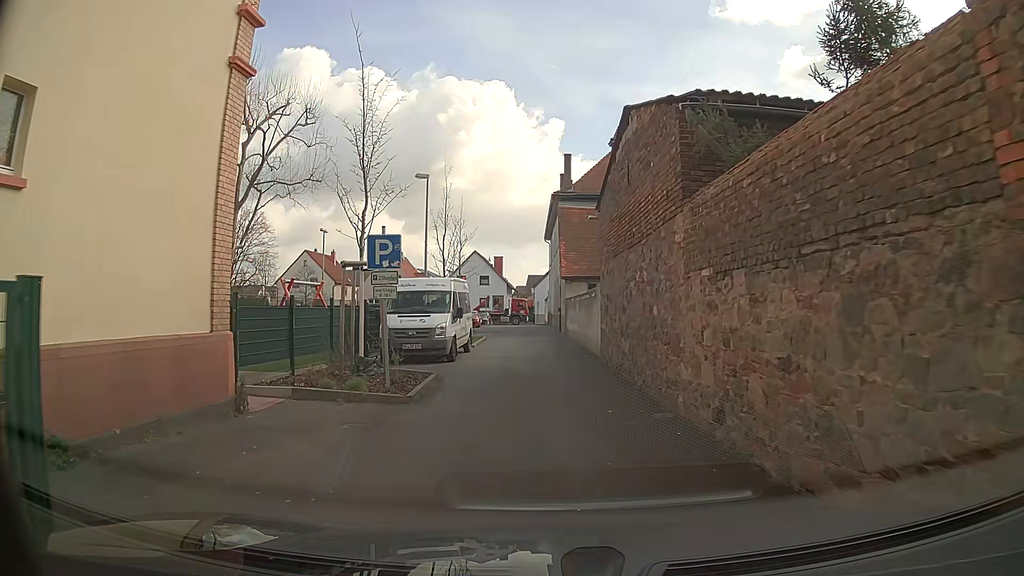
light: Day
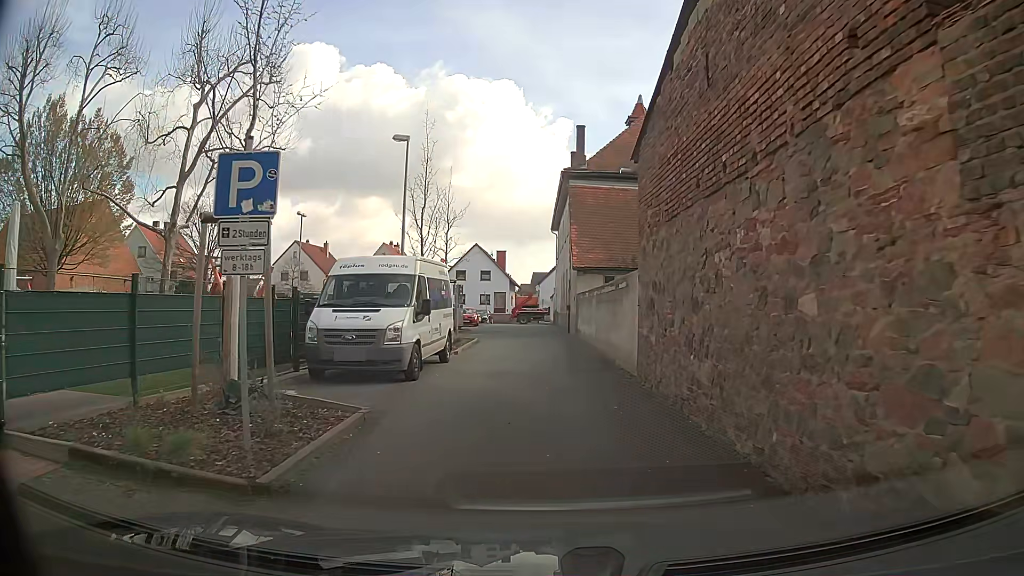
(-0.1, +5.9) m; -2°
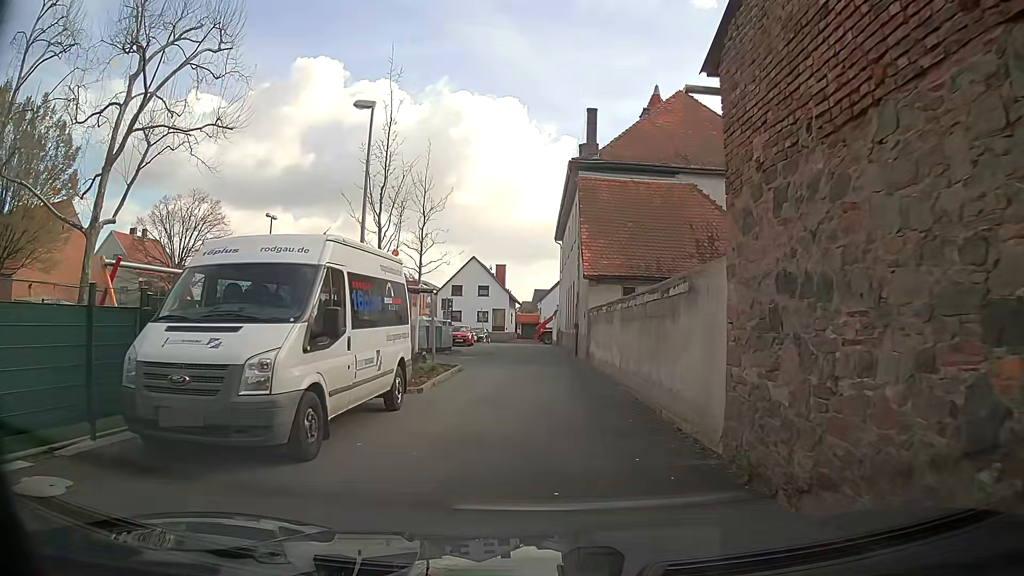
(0.0, +5.5) m; -1°
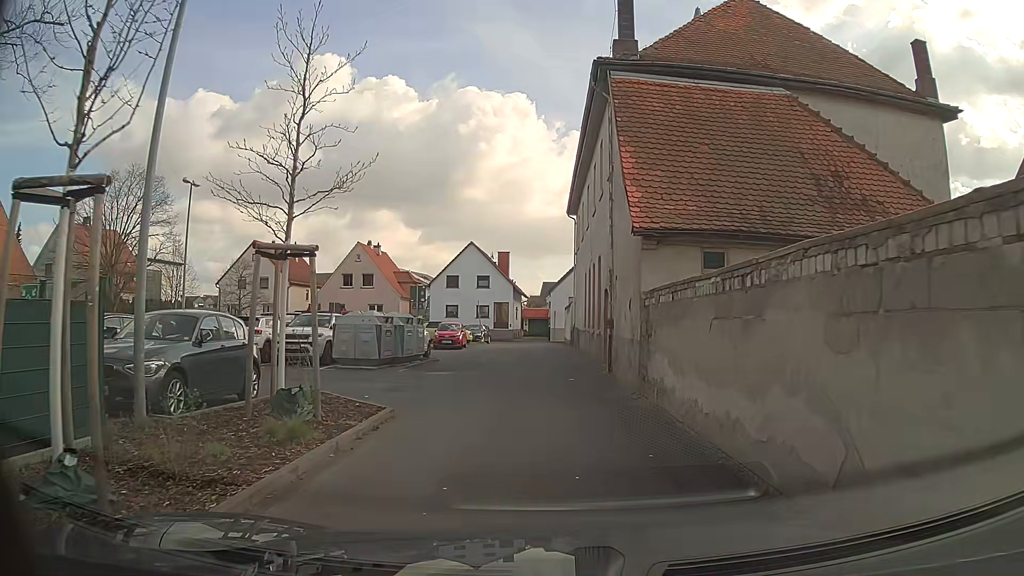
(+0.3, +10.2) m; 0°
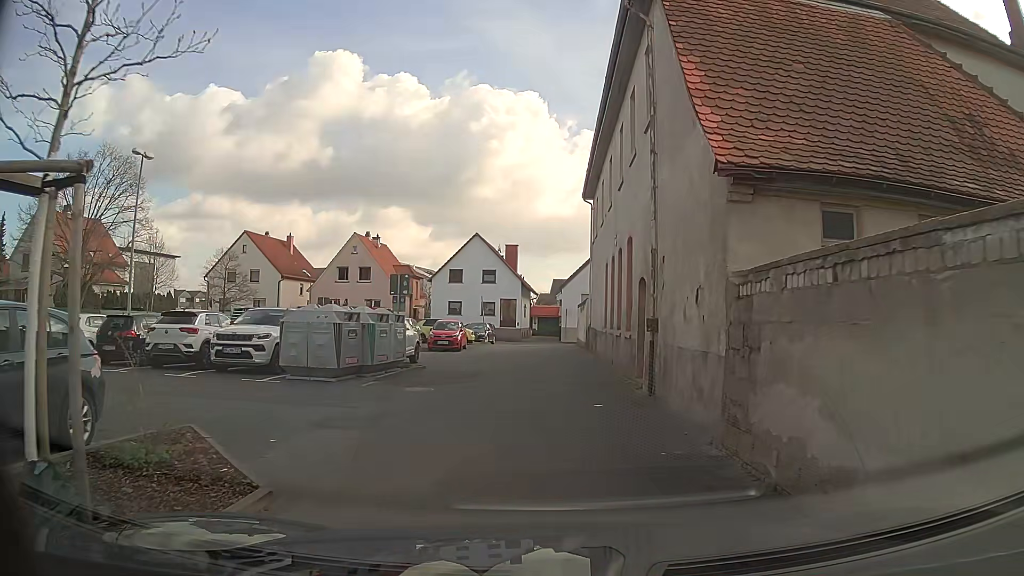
(0.0, +4.9) m; 0°
